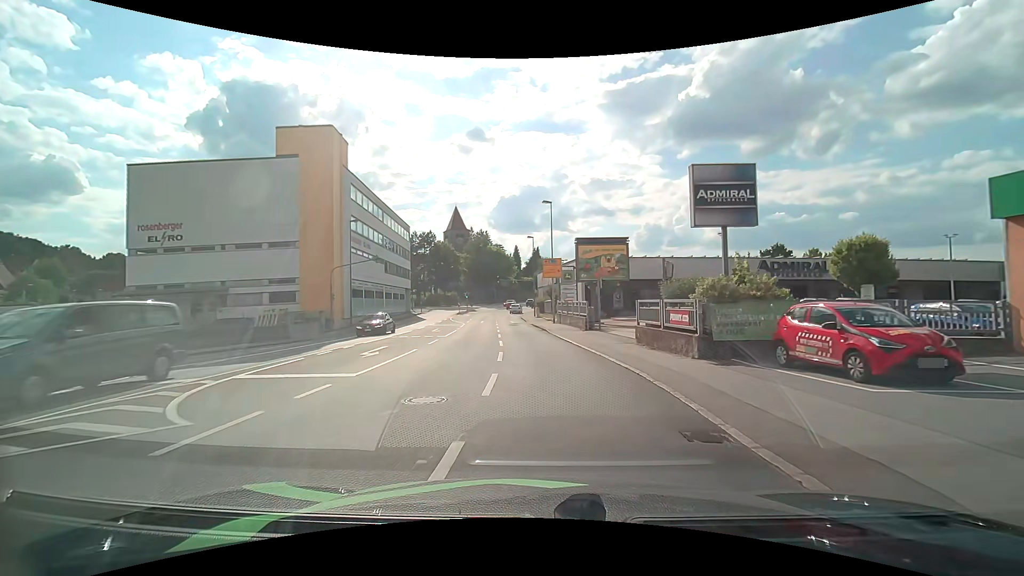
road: tertiary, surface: asphalt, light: Day
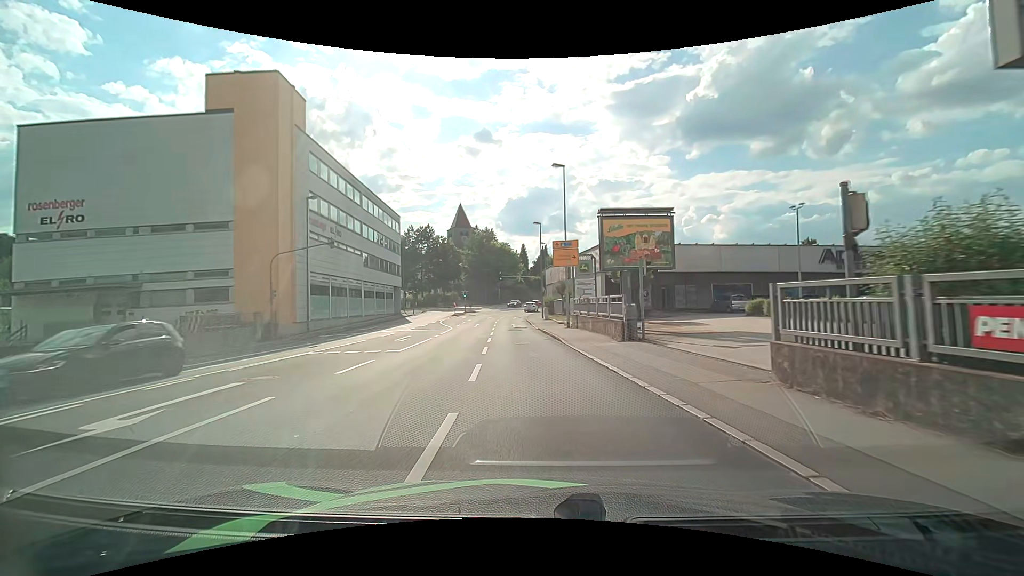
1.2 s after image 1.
(-0.1, +10.7) m; -1°
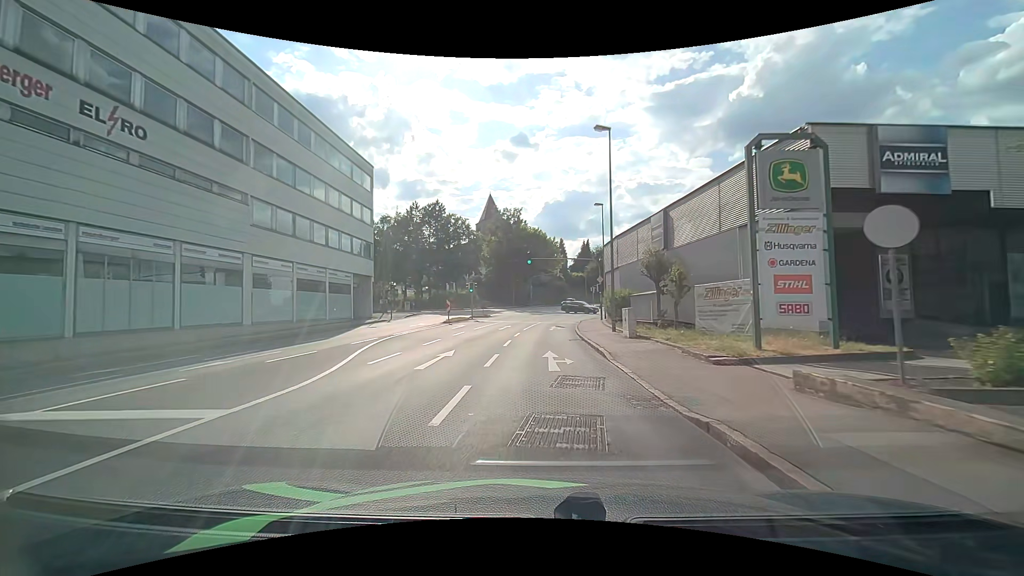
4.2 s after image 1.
(-1.4, +28.0) m; -4°
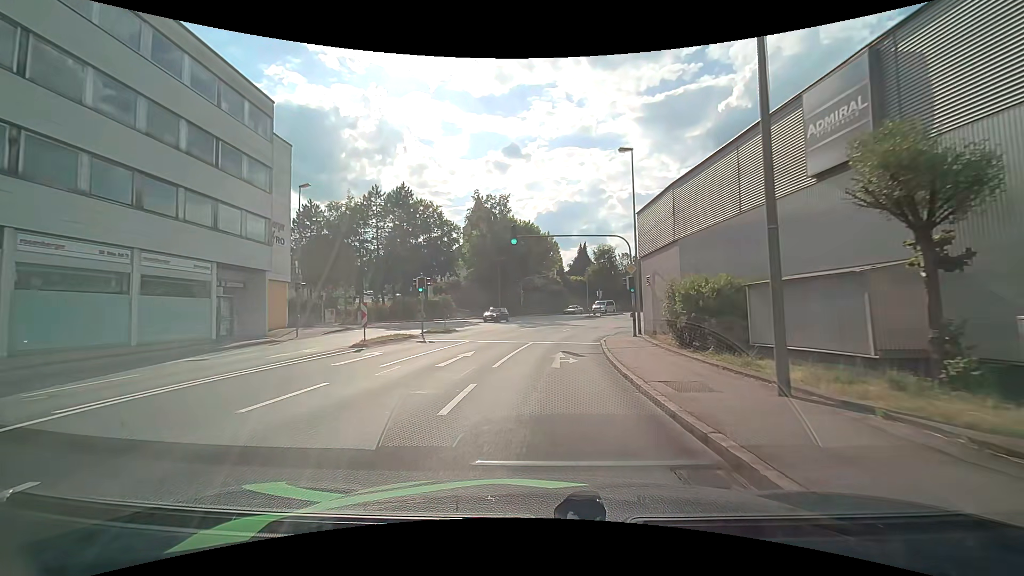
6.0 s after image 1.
(0.0, +17.1) m; 0°
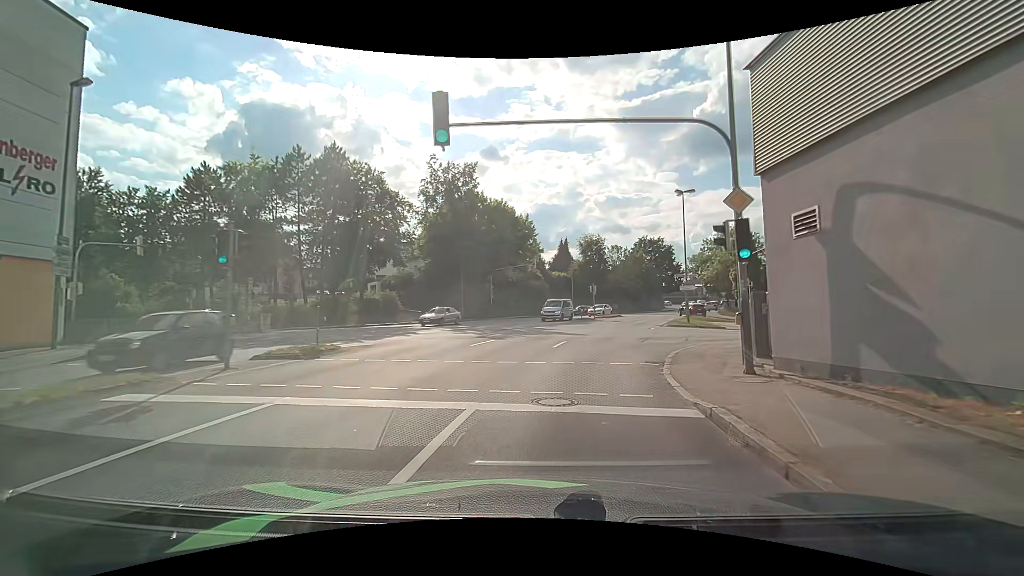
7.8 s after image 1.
(+0.1, +15.8) m; +3°
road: tertiary_link
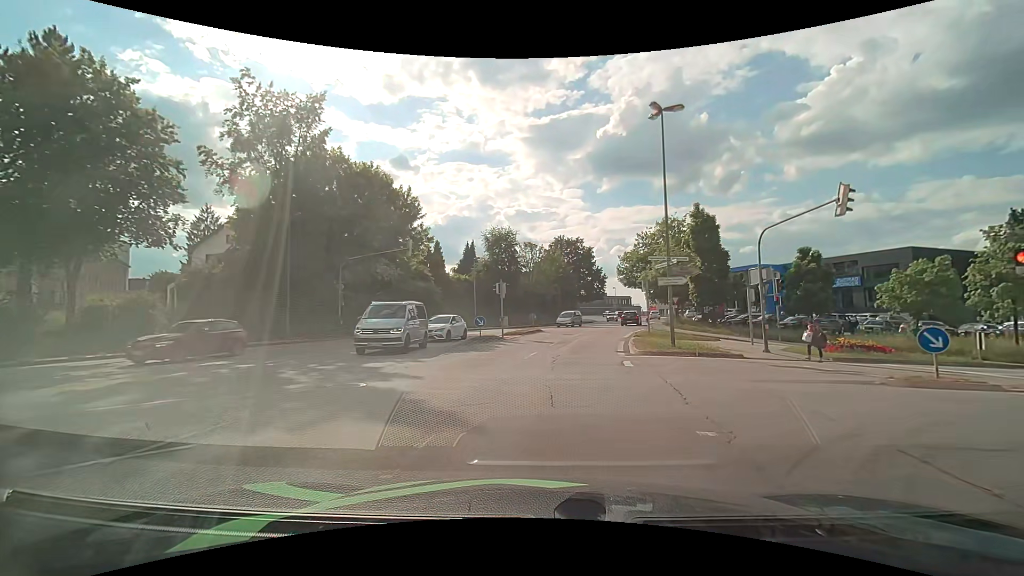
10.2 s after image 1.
(+1.5, +18.8) m; +10°
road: tertiary
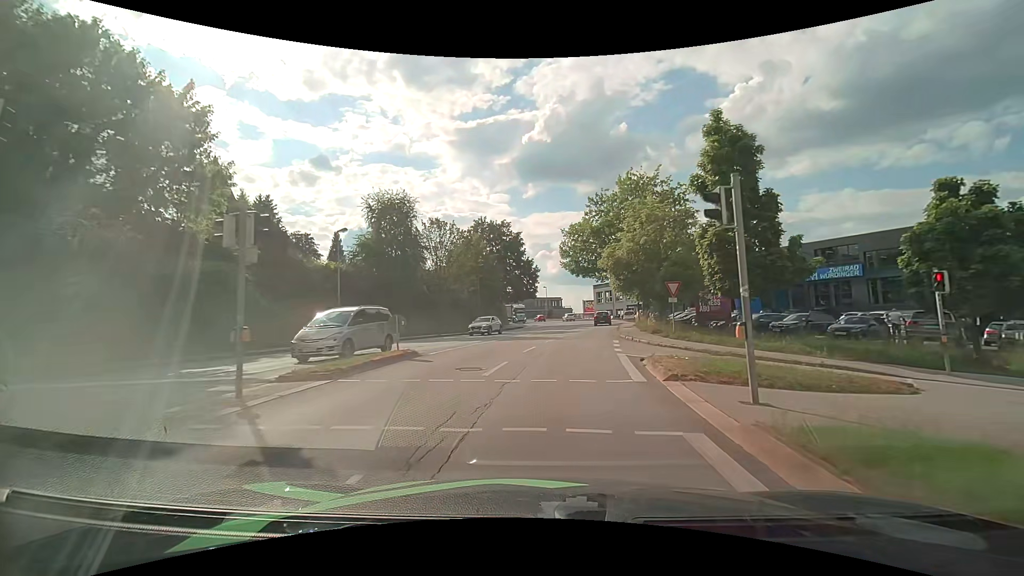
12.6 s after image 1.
(+1.6, +20.7) m; +9°
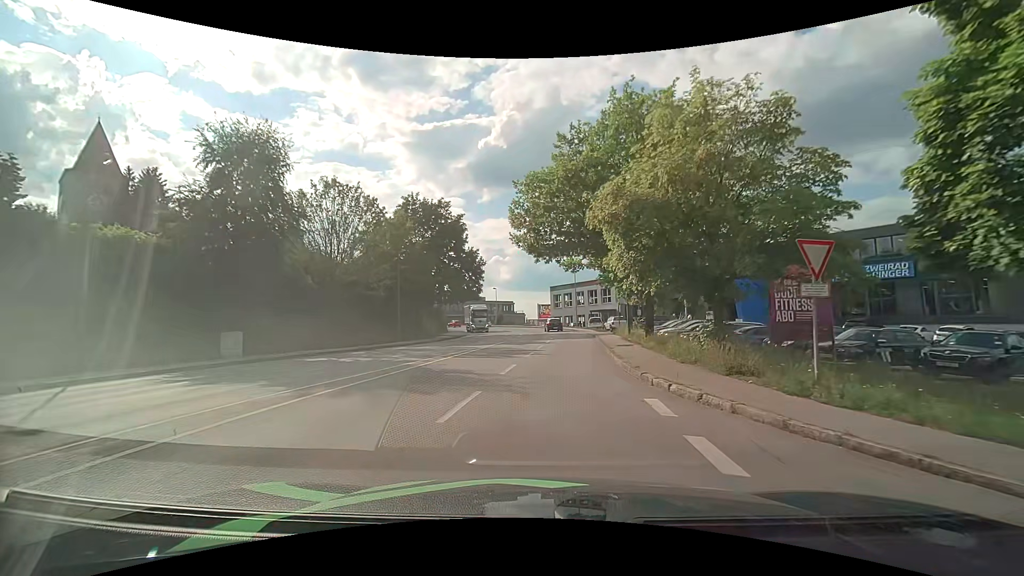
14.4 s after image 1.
(+0.7, +16.2) m; +5°
(0, +10) (+1, +20) (+1, +30) (+2, +40) (+2, +50) (+2, +60) (+1, +70) (-1, +80) (-4, +89) (-8, +98) m
